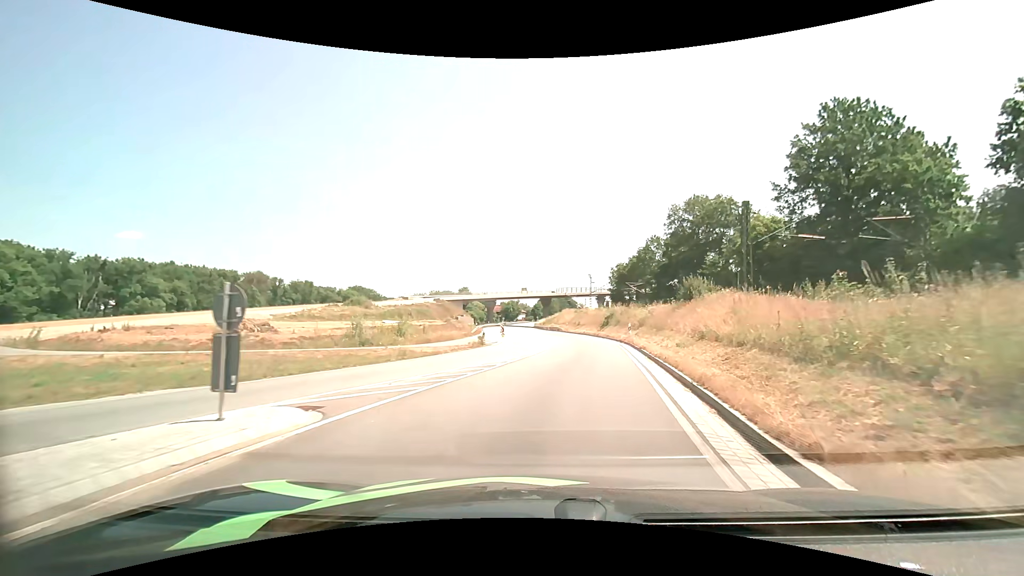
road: primary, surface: asphalt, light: Day
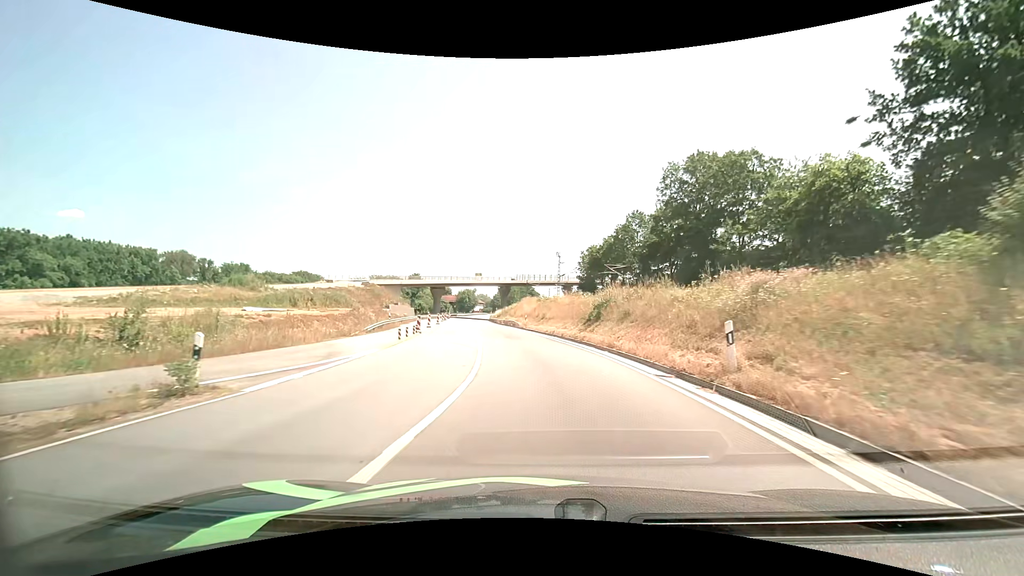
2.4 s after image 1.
(+1.7, +24.8) m; +4°
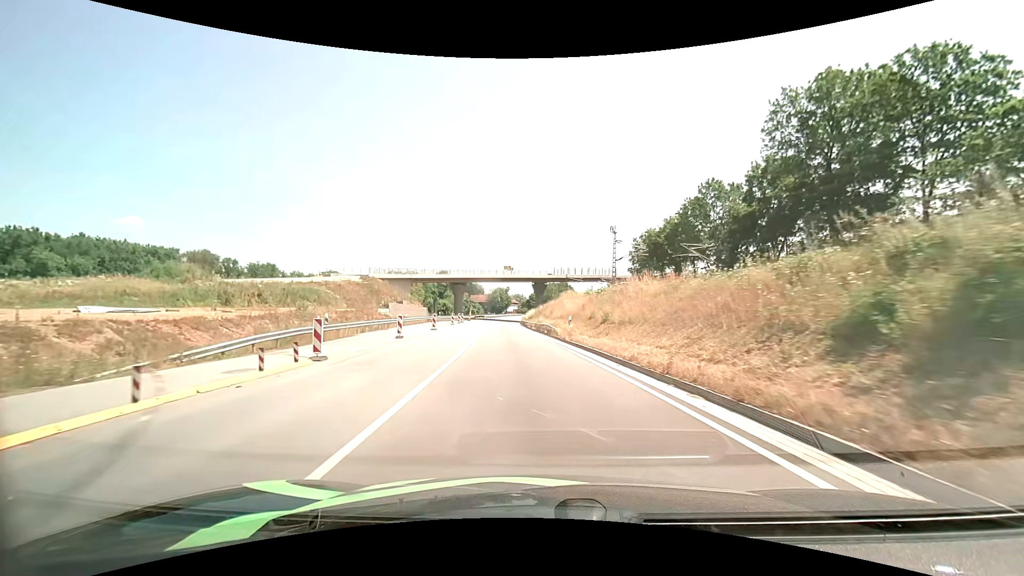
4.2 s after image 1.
(-0.7, +22.3) m; -4°
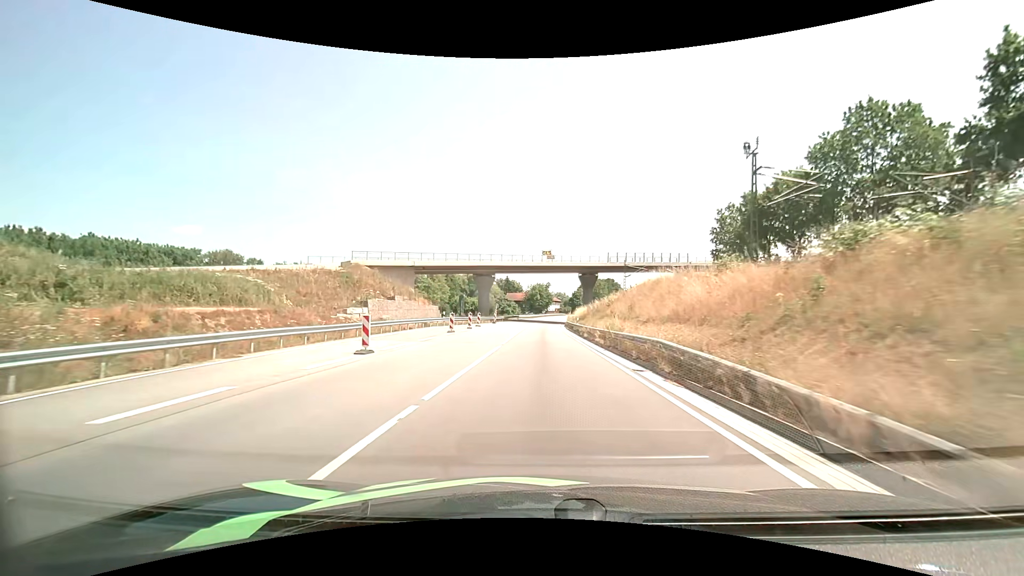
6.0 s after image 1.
(-1.2, +25.1) m; -5°
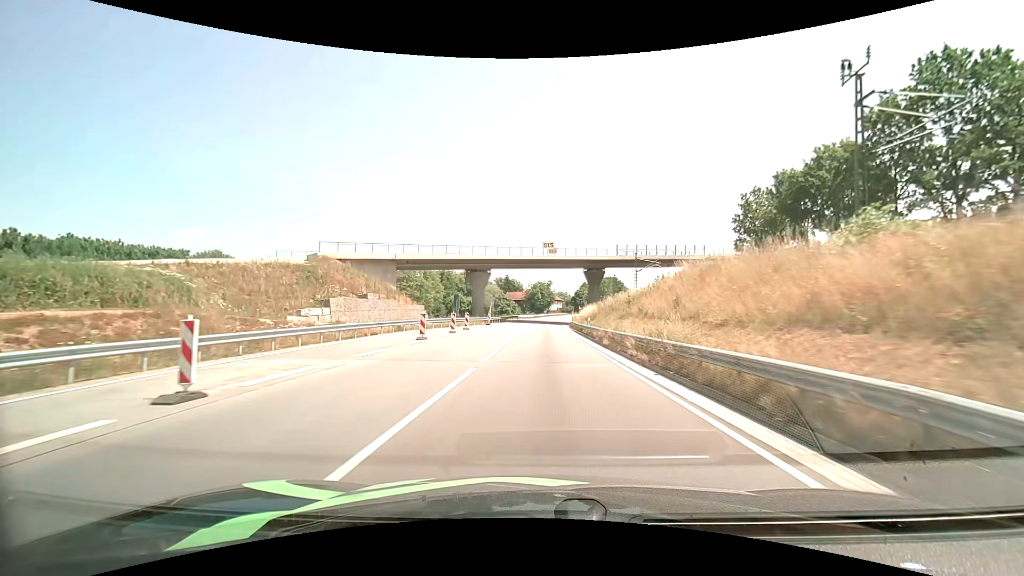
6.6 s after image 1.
(0.0, +8.9) m; 0°
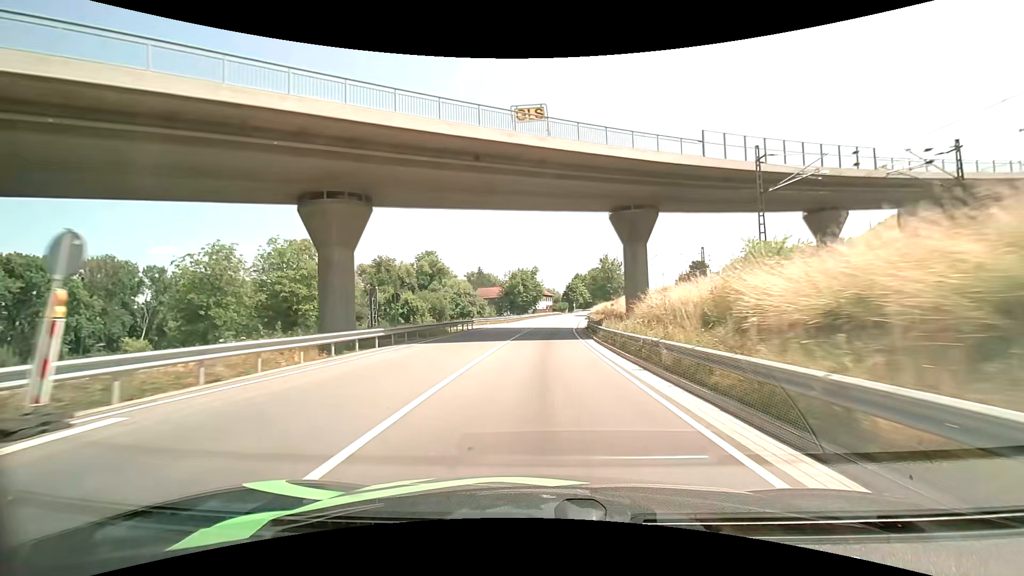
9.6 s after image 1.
(+0.5, +47.9) m; +1°
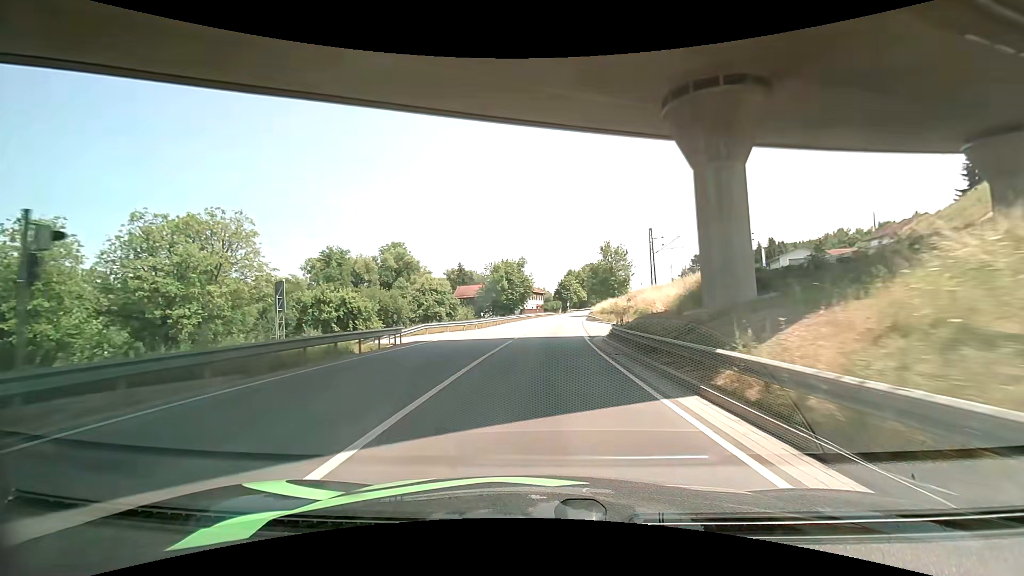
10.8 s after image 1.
(+0.2, +20.4) m; +2°
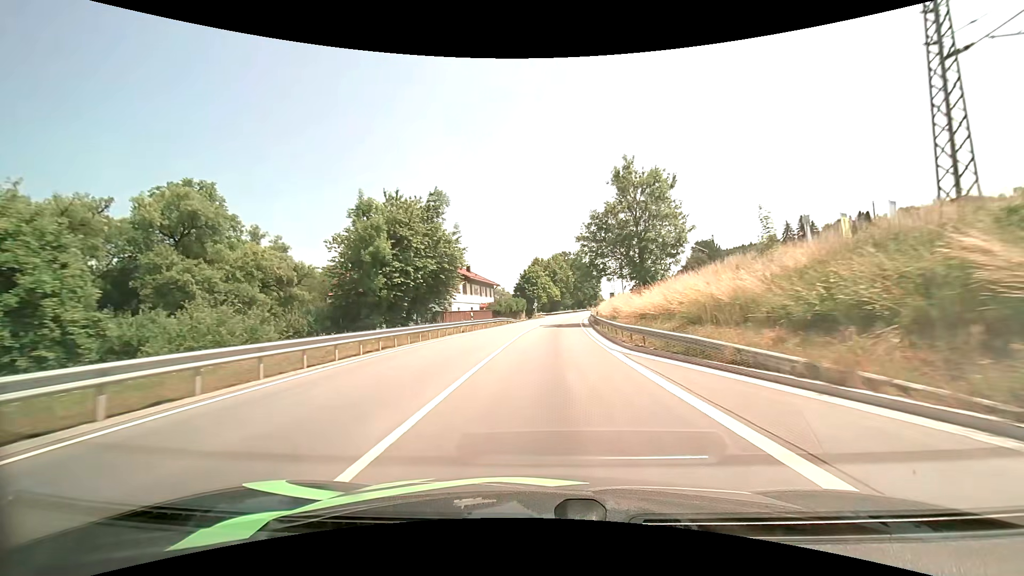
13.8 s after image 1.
(+1.1, +52.7) m; +4°
(0, +10) (0, +20) (+1, +30) (+1, +40) (+2, +50) (+3, +60) (+4, +70) (+5, +80) (+6, +90) (+8, +100) m
